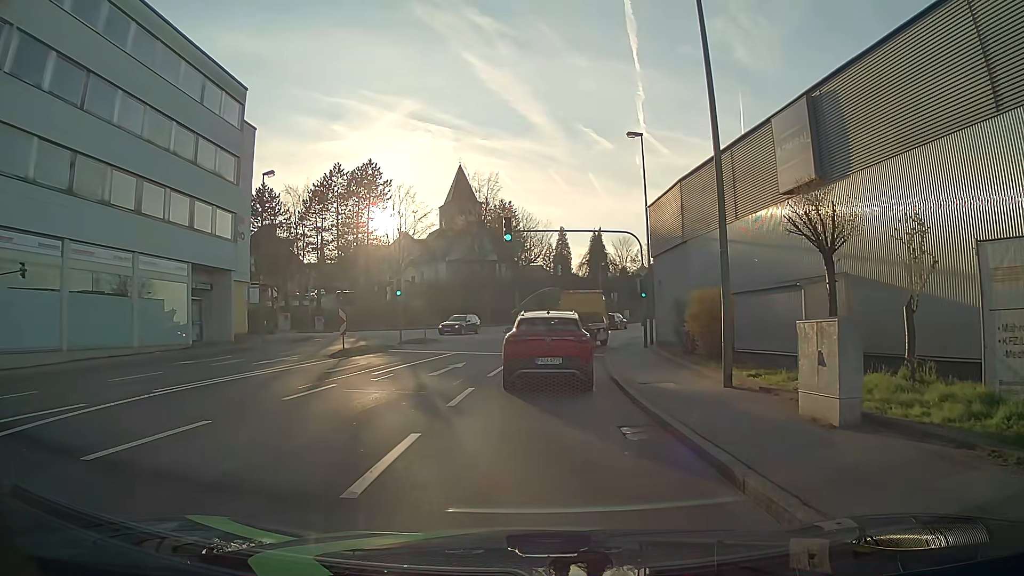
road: tertiary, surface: asphalt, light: Day
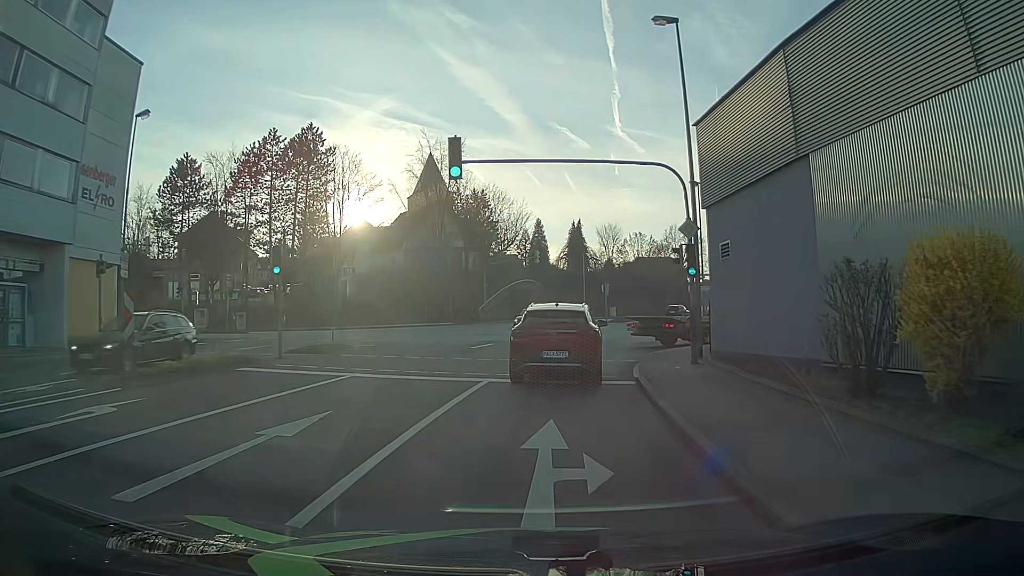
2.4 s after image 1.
(+0.3, +13.2) m; +4°
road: tertiary_link
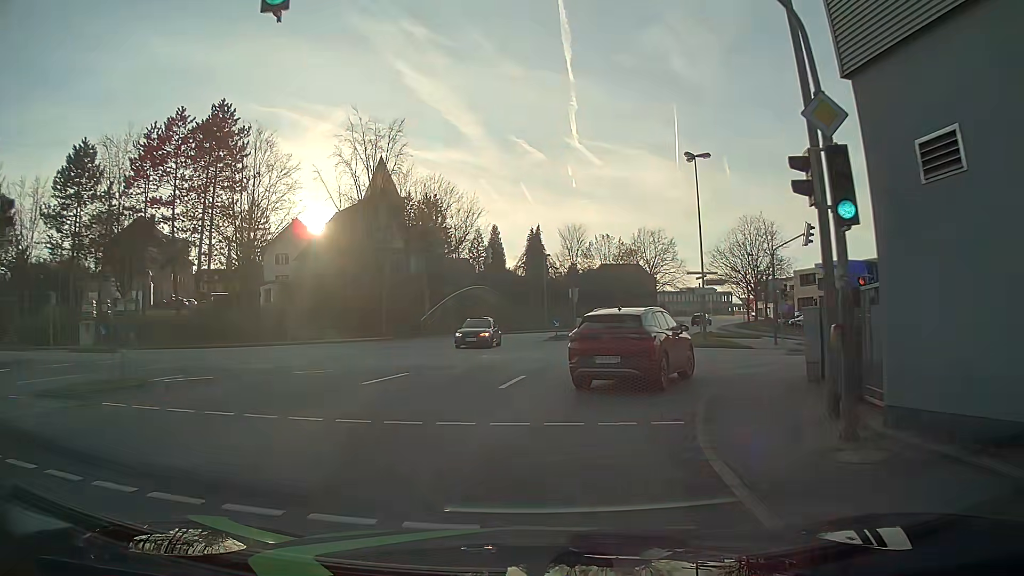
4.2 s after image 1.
(+0.2, +11.0) m; +4°
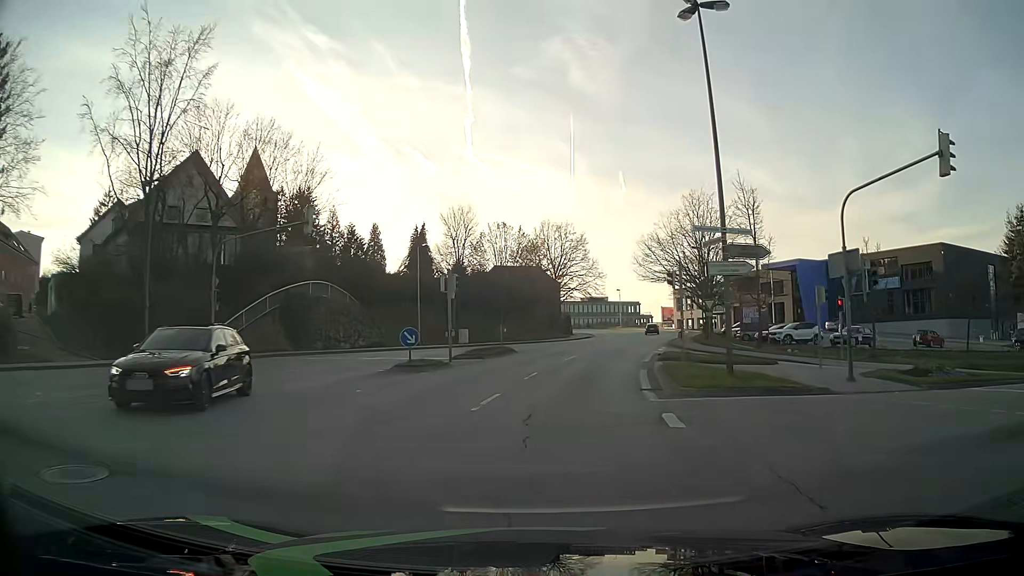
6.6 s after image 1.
(+1.3, +20.3) m; +8°
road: tertiary
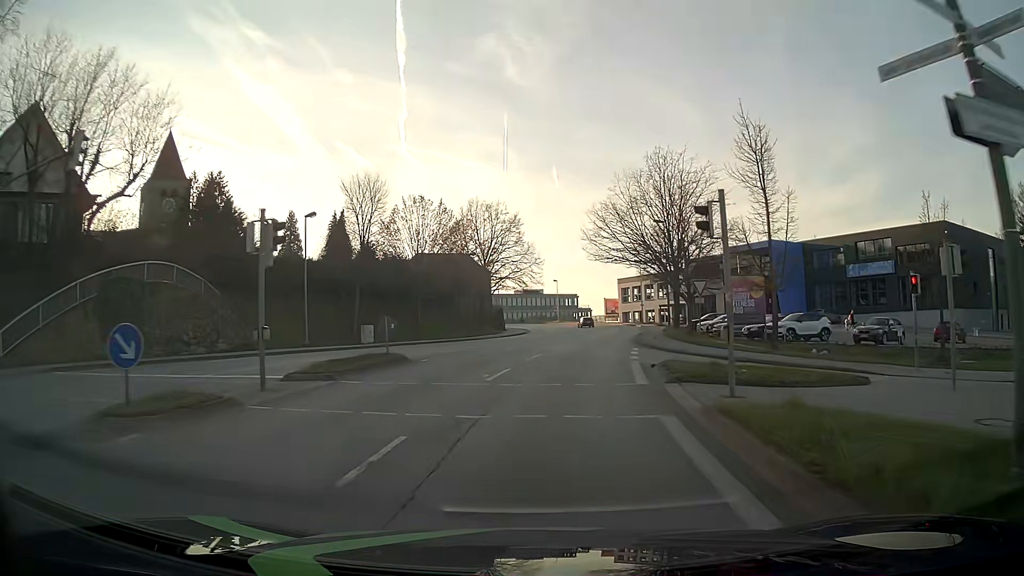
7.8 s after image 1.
(+0.8, +12.5) m; +7°
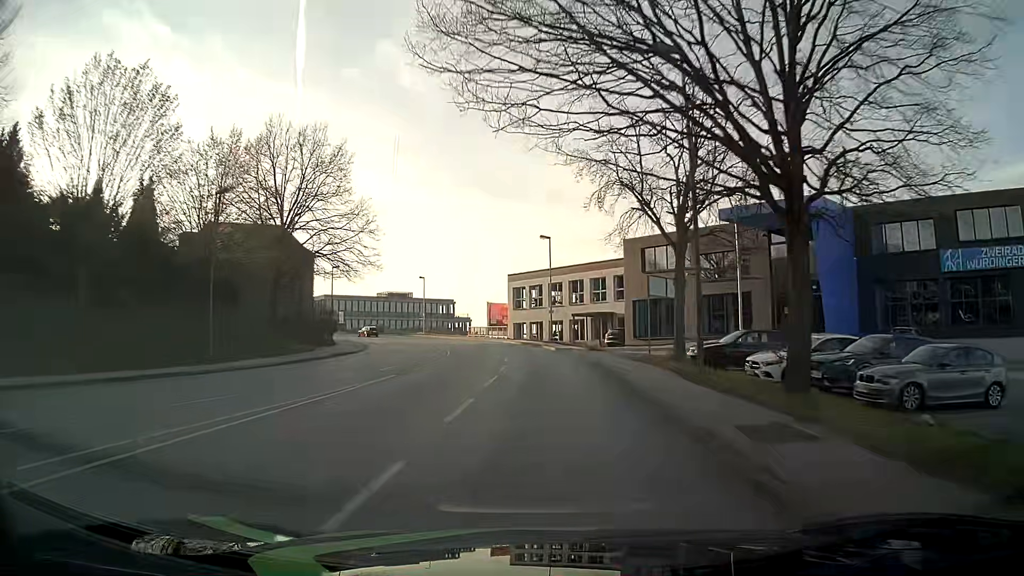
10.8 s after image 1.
(+3.0, +34.1) m; +9°
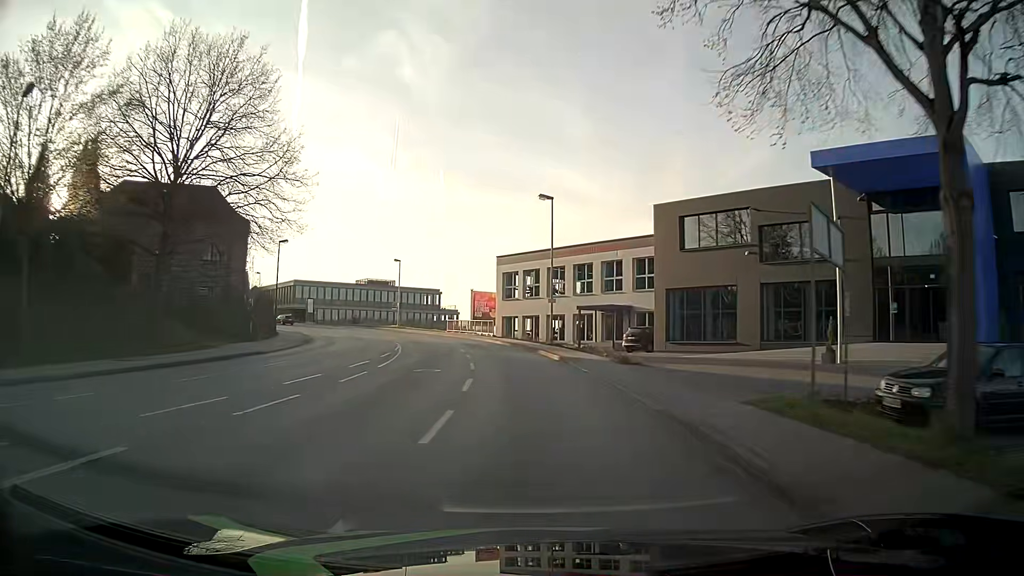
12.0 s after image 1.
(+0.3, +14.4) m; +1°
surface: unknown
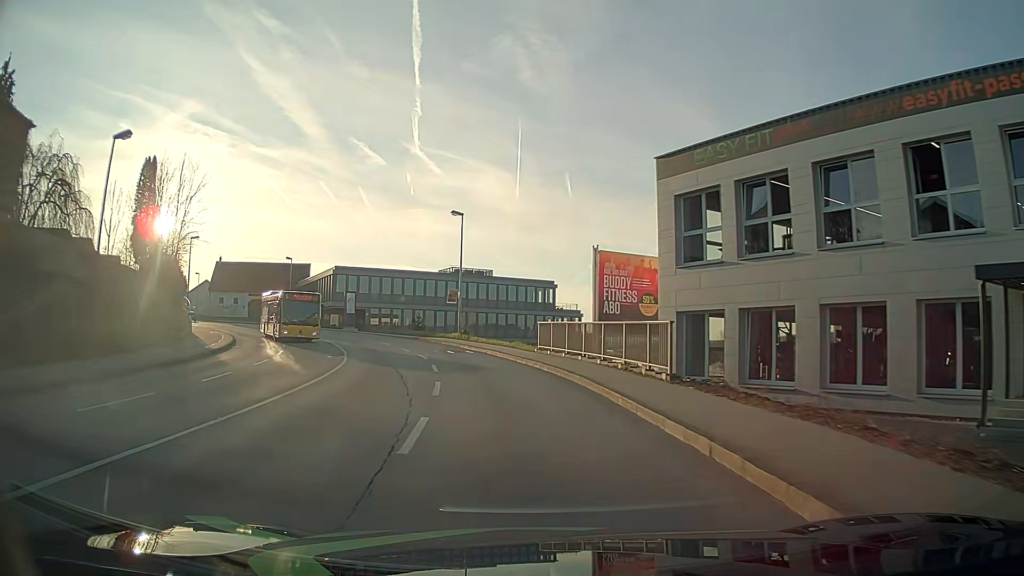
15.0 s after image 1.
(-2.7, +36.8) m; -11°
(0, +10) (-1, +20) (-4, +30) (-7, +39) (-11, +48) (-16, +57) (-22, +65) (-29, +72) (-36, +79) (-44, +85) m
